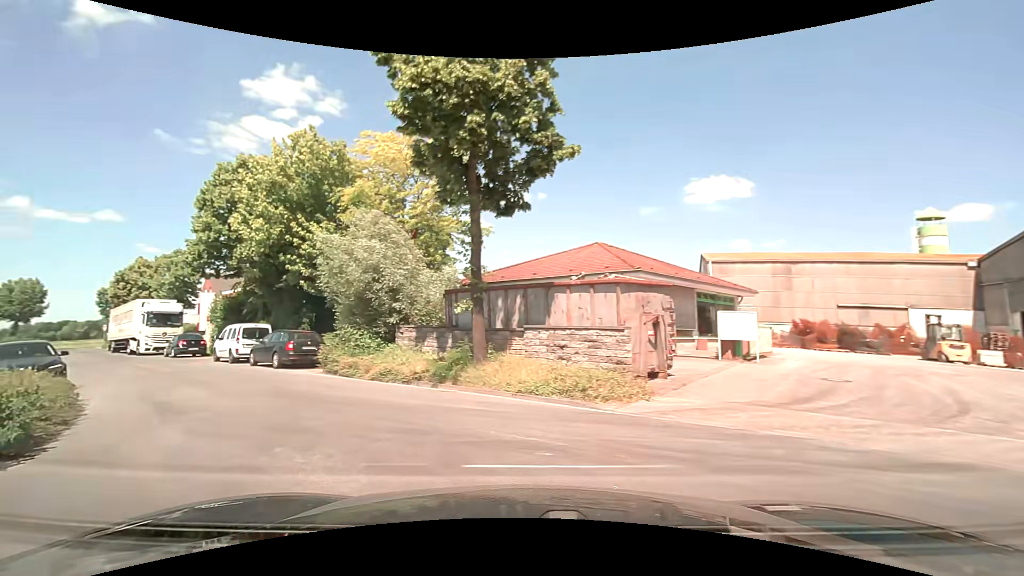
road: residential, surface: asphalt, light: Day
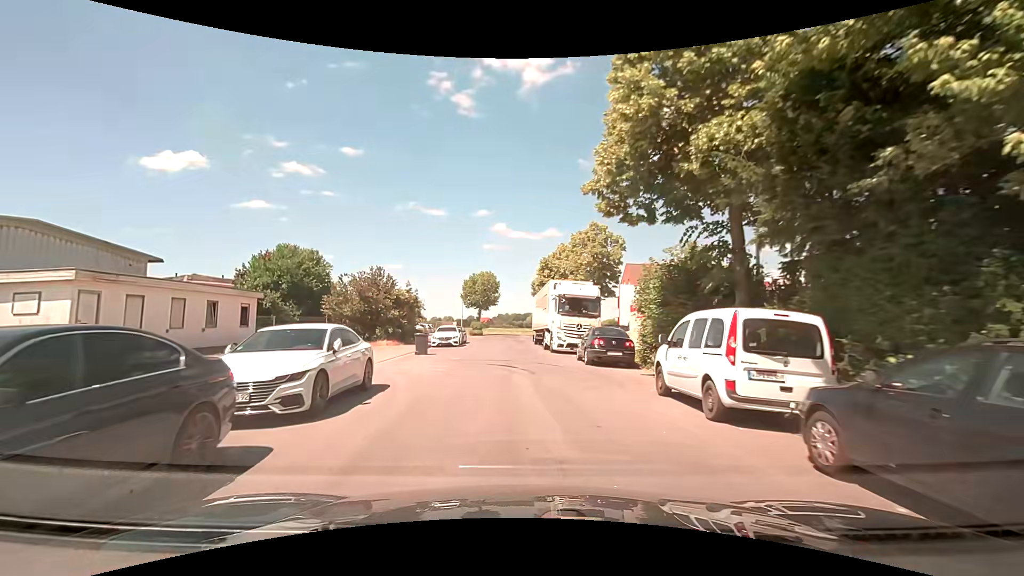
(-9.2, +15.7) m; -44°
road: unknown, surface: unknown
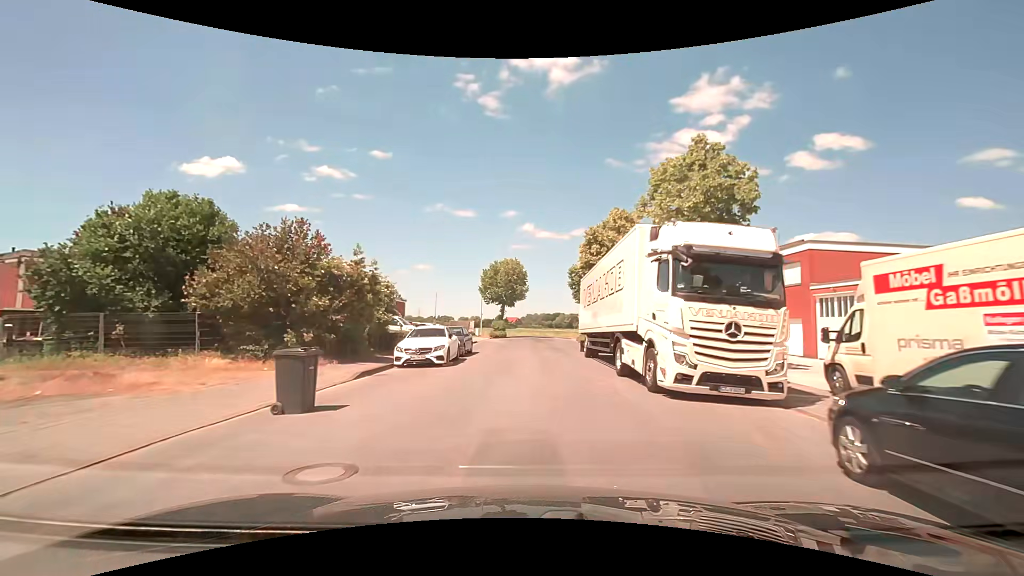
(-0.9, +16.7) m; -4°
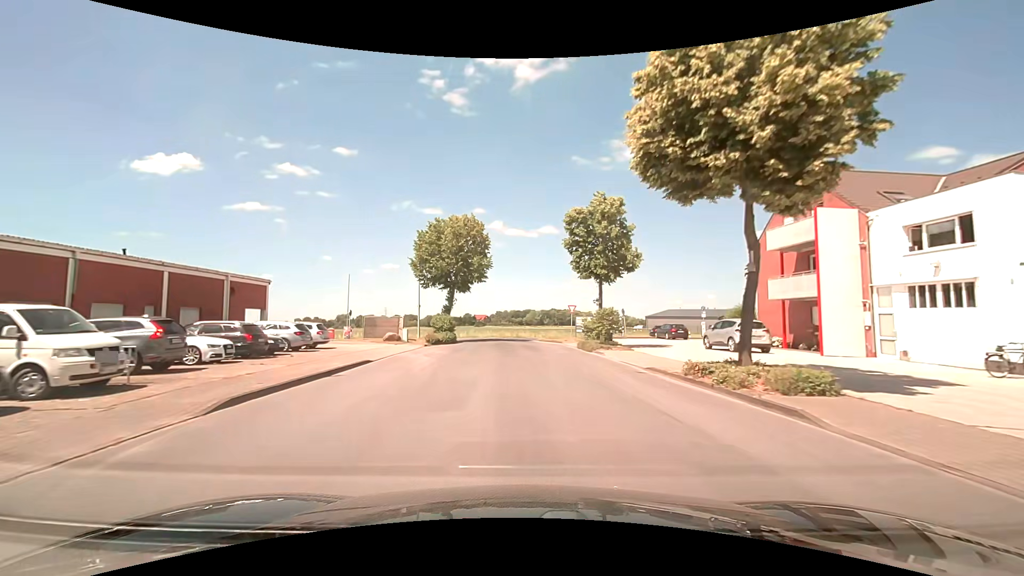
(+0.4, +26.0) m; +4°
(0, +10) (0, +20) (-1, +30) (-2, +40) (-1, +50) (+6, +57) (+15, +60) (+25, +63) (+34, +65) (+44, +68) m
